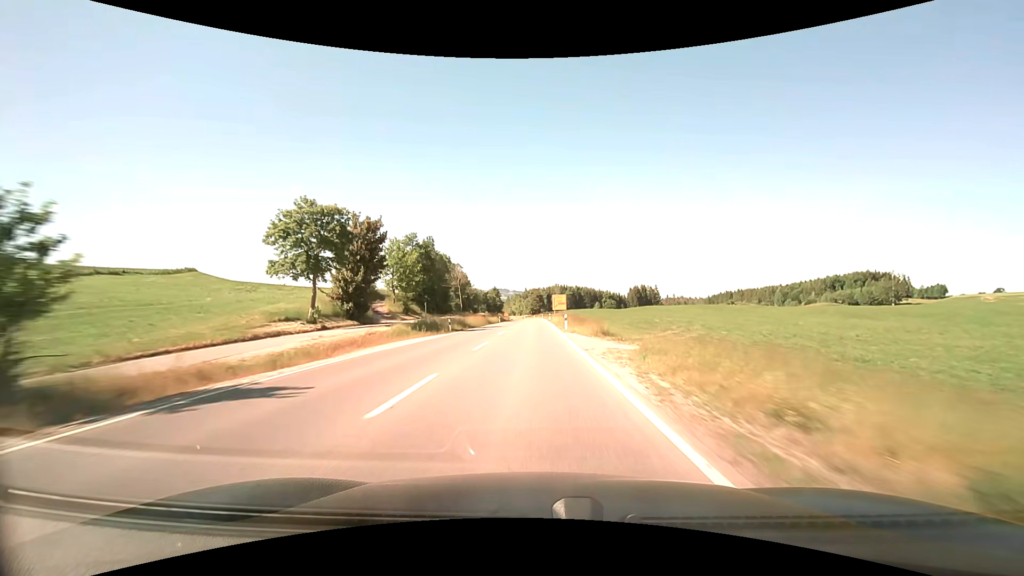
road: primary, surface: asphalt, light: Day
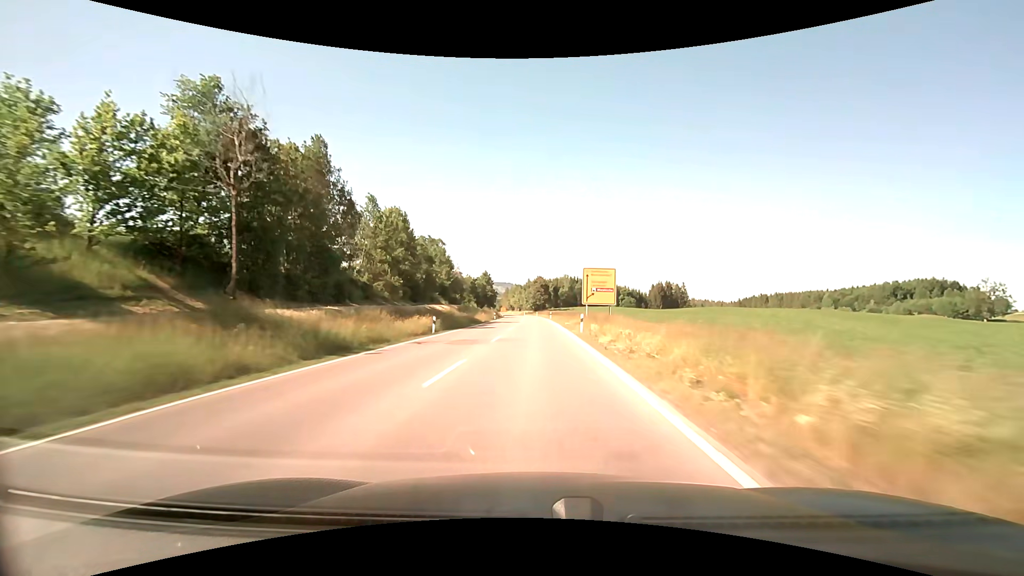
(-0.3, +57.9) m; -1°
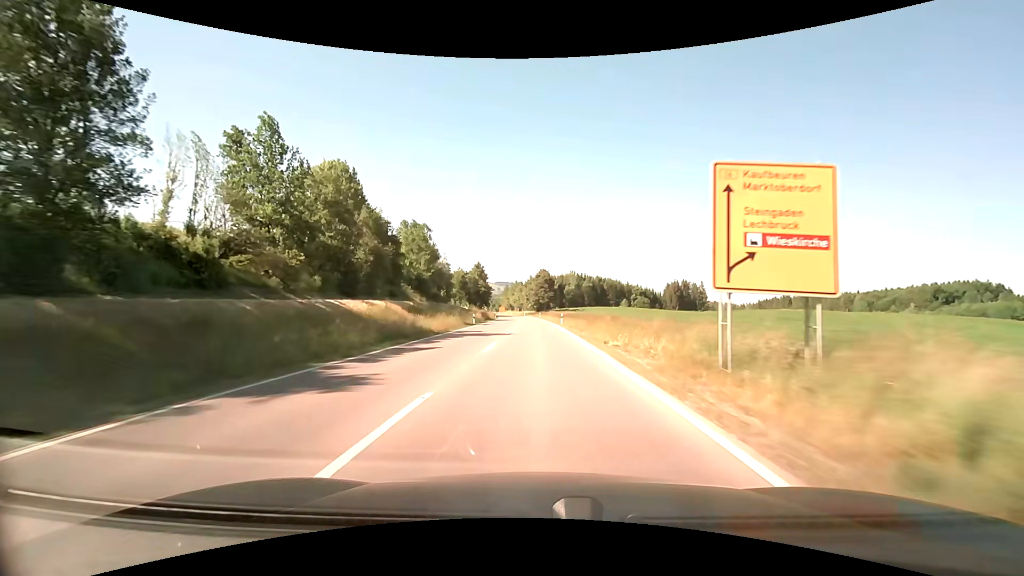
(0.0, +29.0) m; 0°
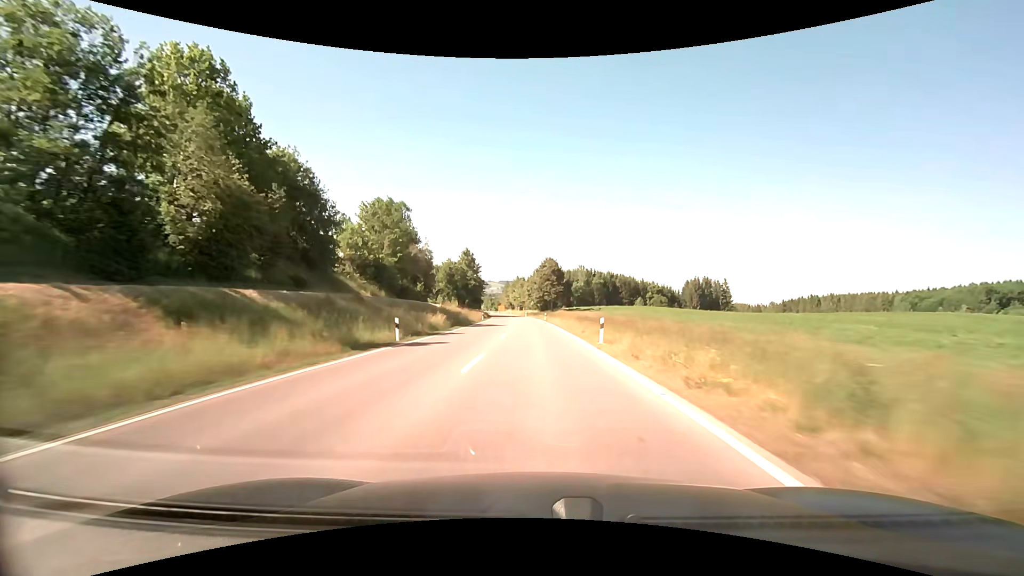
(-0.1, +29.0) m; 0°
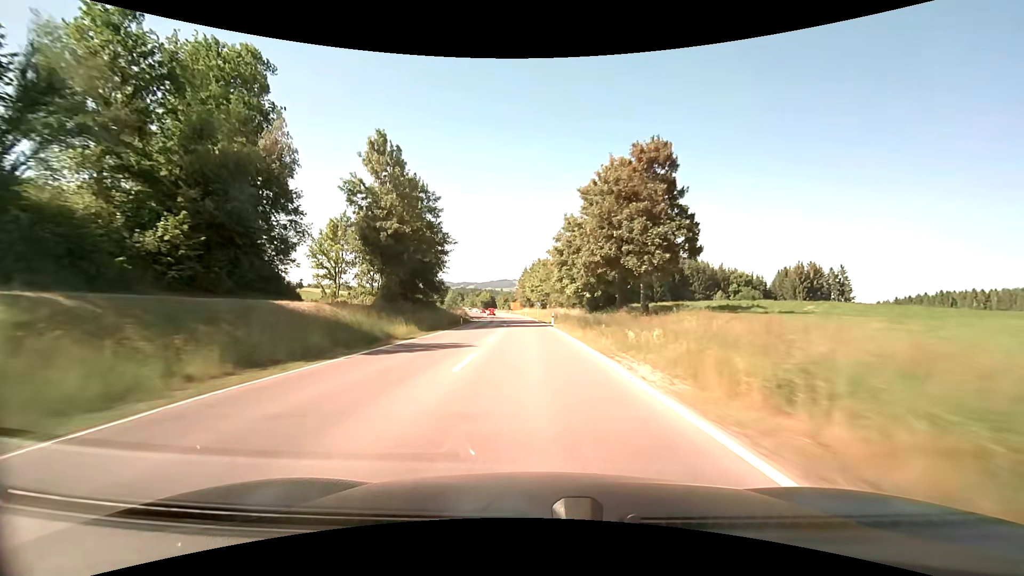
(-1.2, +72.7) m; -2°
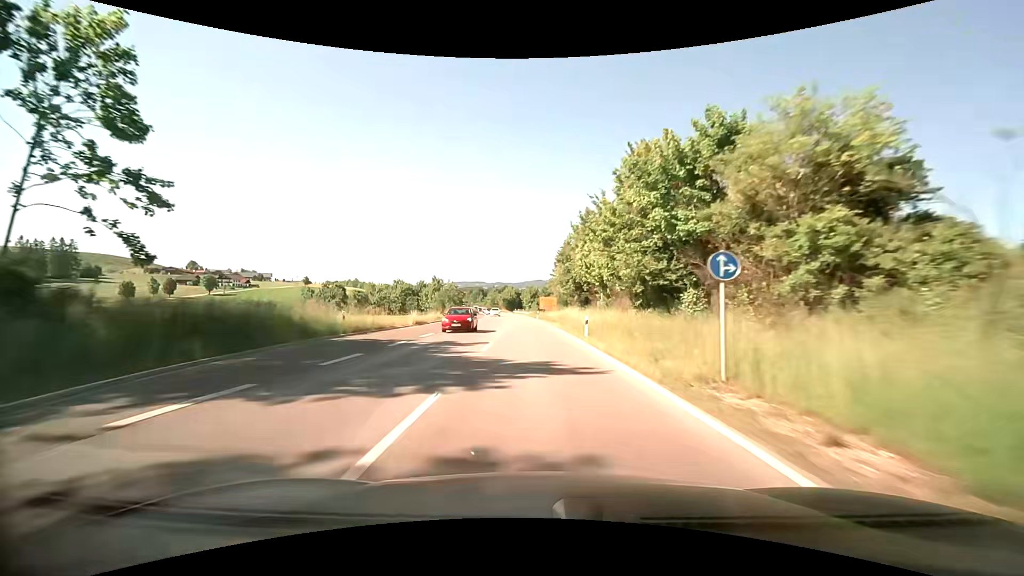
(-3.5, +72.1) m; -4°
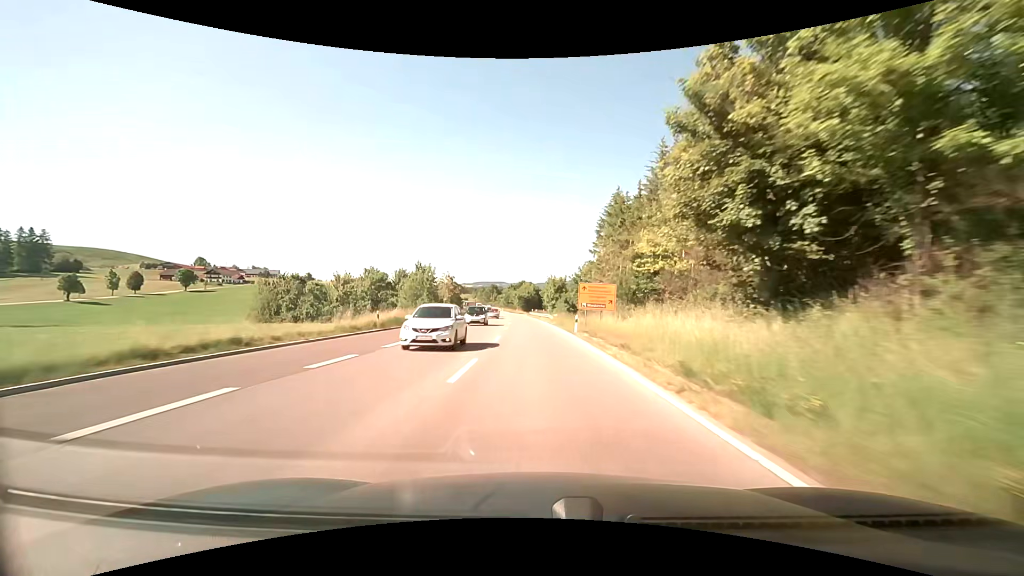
(-1.0, +42.8) m; -2°
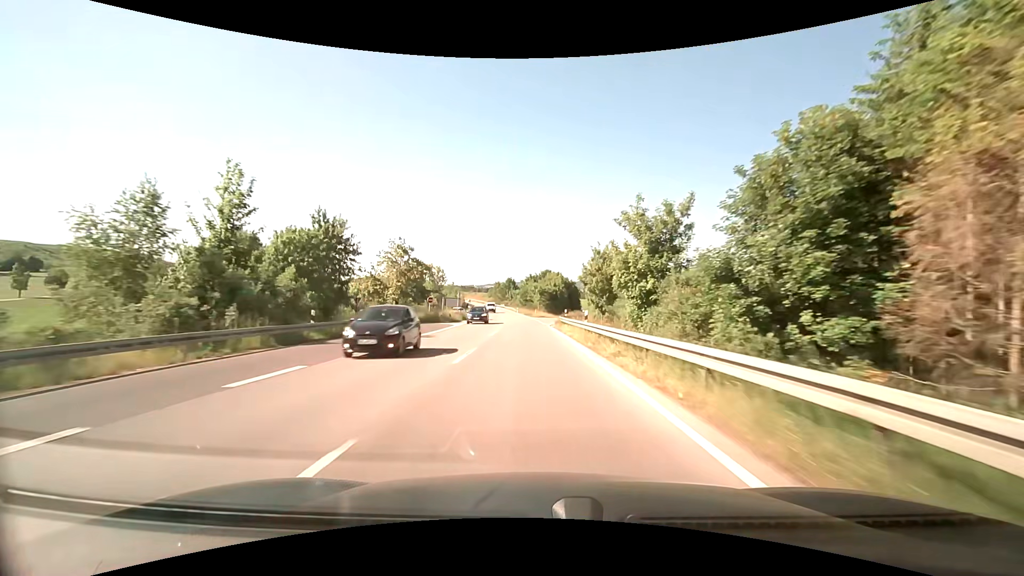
(-0.5, +56.6) m; -2°
(0, +10) (0, +20) (0, +30) (-1, +40) (-1, +50) (-2, +60) (-3, +70) (-3, +80) (-4, +90) (-5, +100) m
